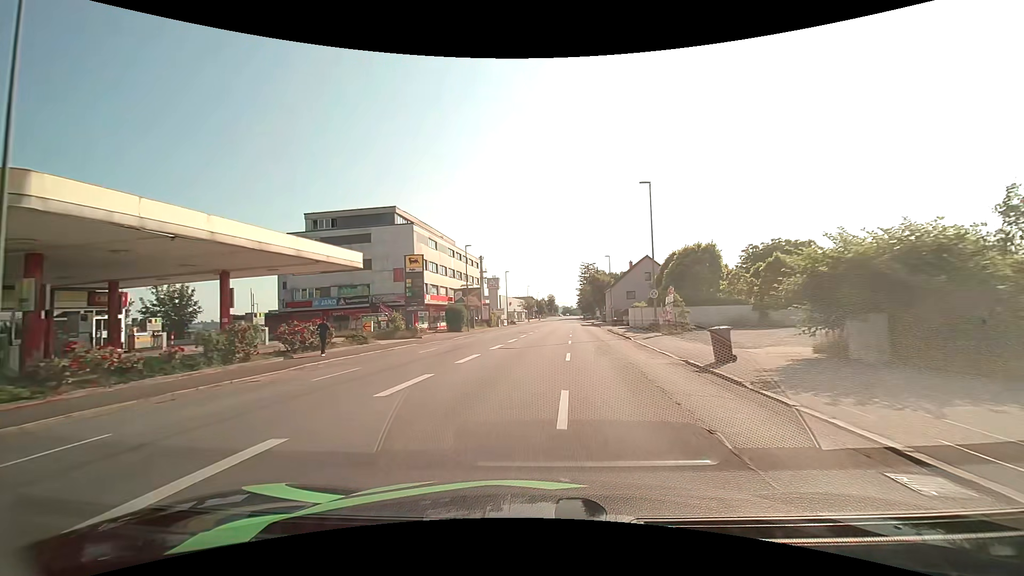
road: tertiary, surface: asphalt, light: Day
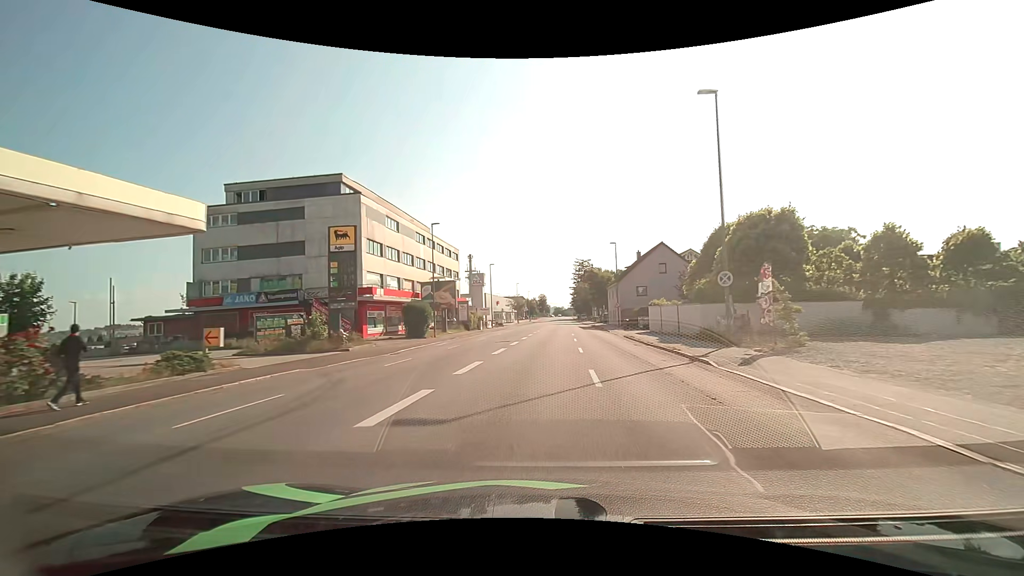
(+0.1, +14.4) m; +1°
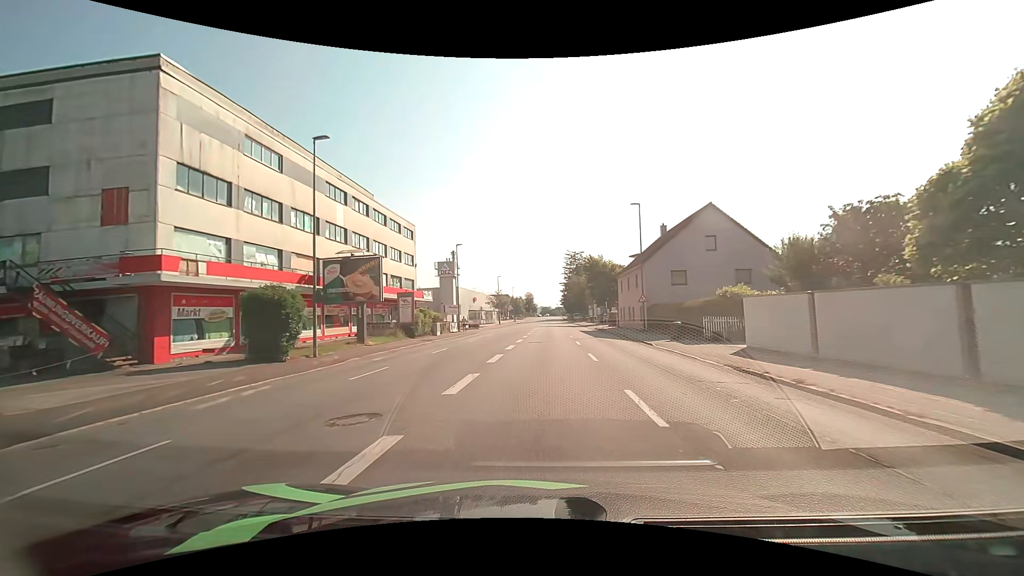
(+0.3, +21.5) m; +2°
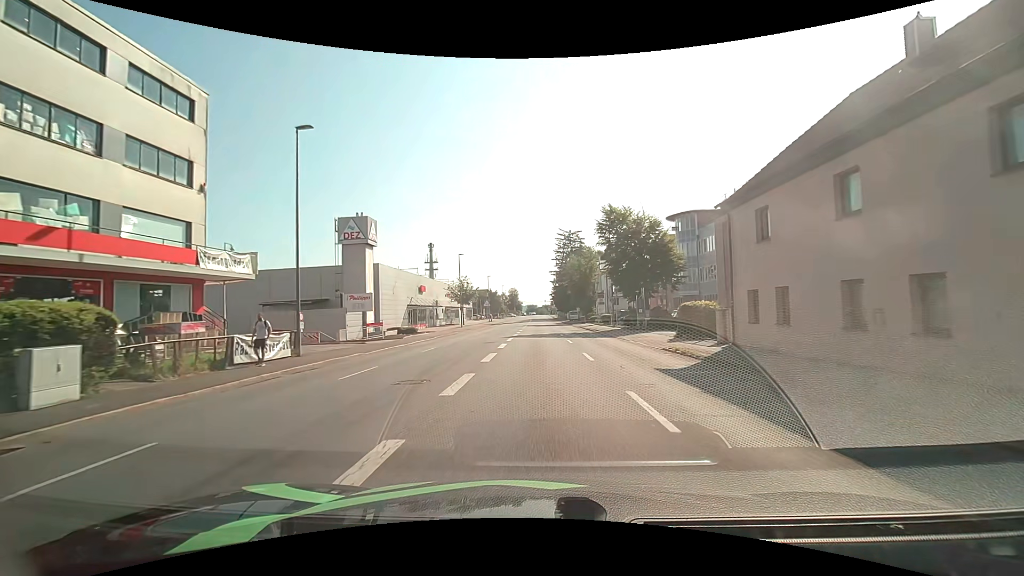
(+0.4, +36.3) m; +1°
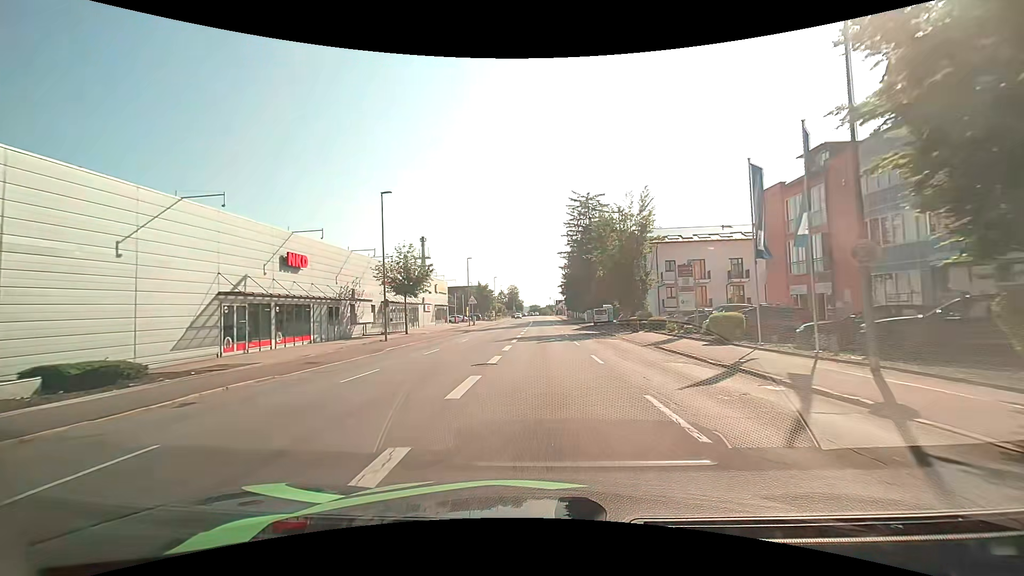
(-0.3, +36.4) m; -1°
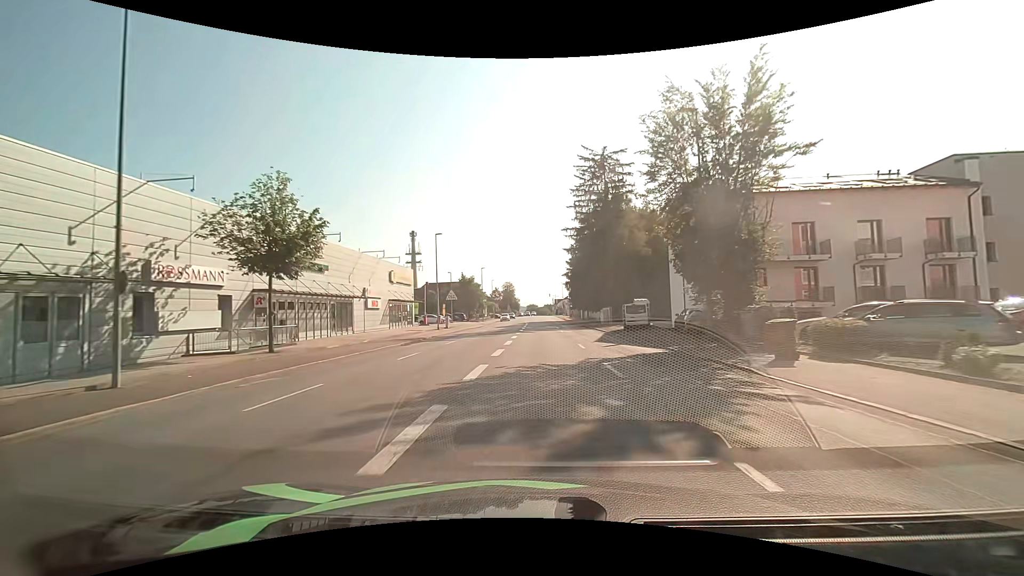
(+0.1, +21.9) m; 0°
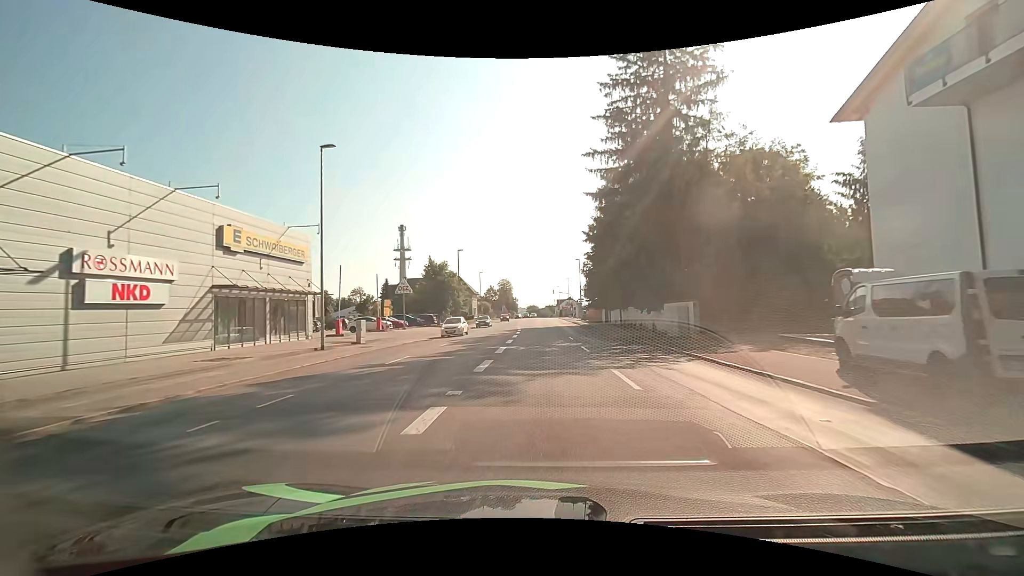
(+0.1, +28.5) m; 0°
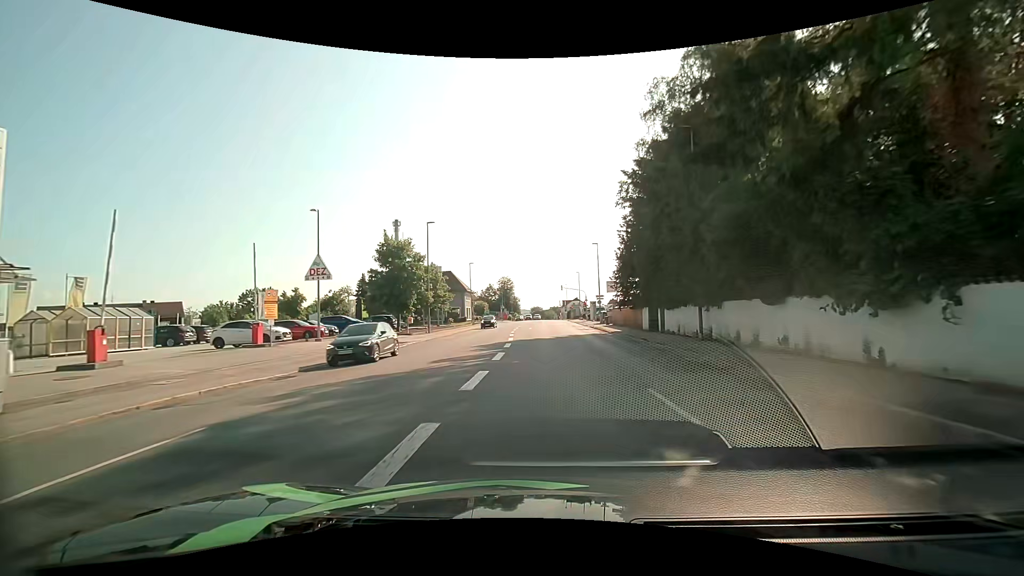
(-0.1, +20.7) m; -1°
(0, +10) (0, +20) (0, +30) (-1, +40) (-1, +50) (-1, +60) (-1, +70) (-1, +80) (0, +90) (-3, +99) m
